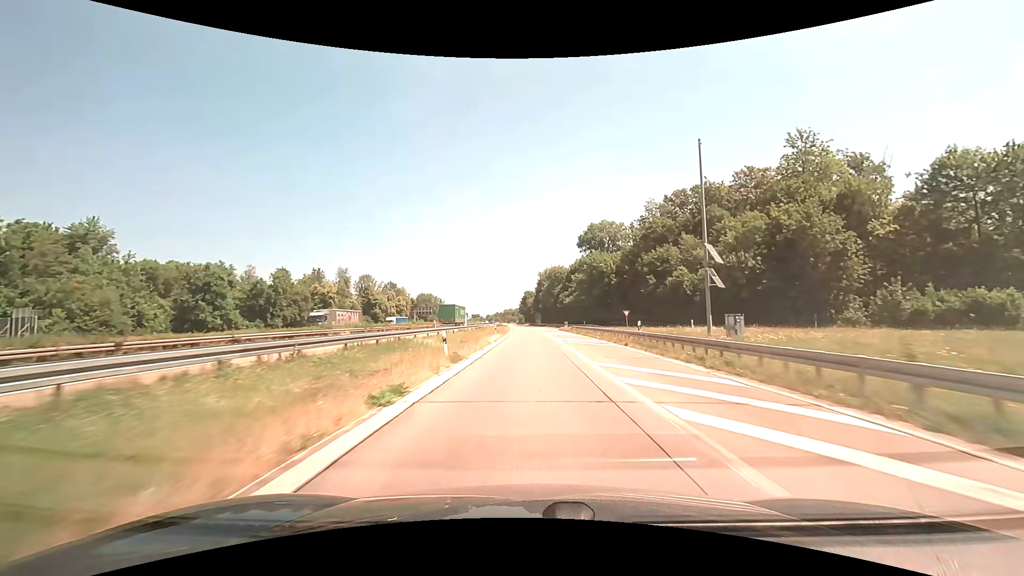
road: motorway_link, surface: asphalt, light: Day
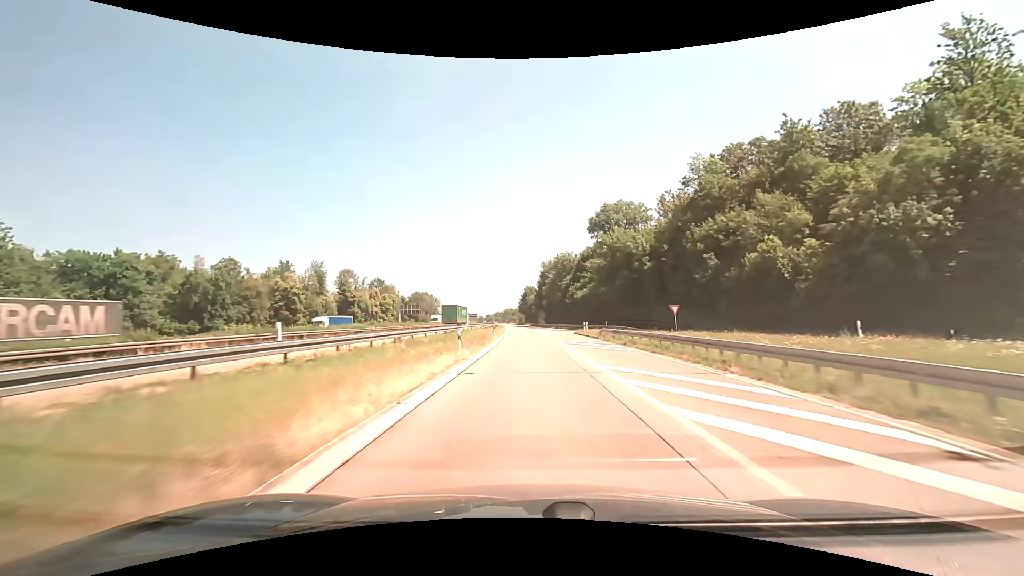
(0.0, +25.2) m; 0°
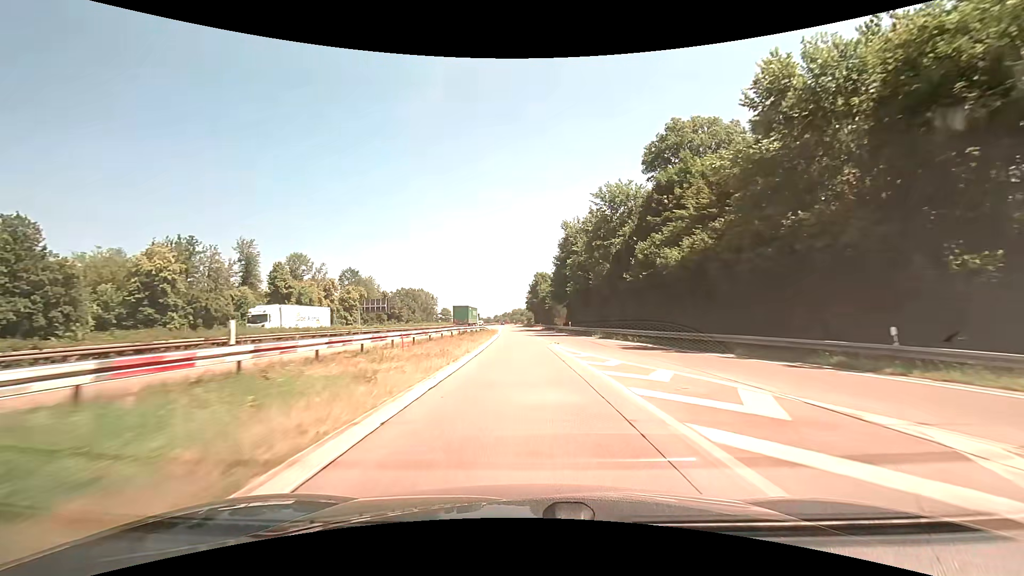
(-0.3, +51.8) m; -1°
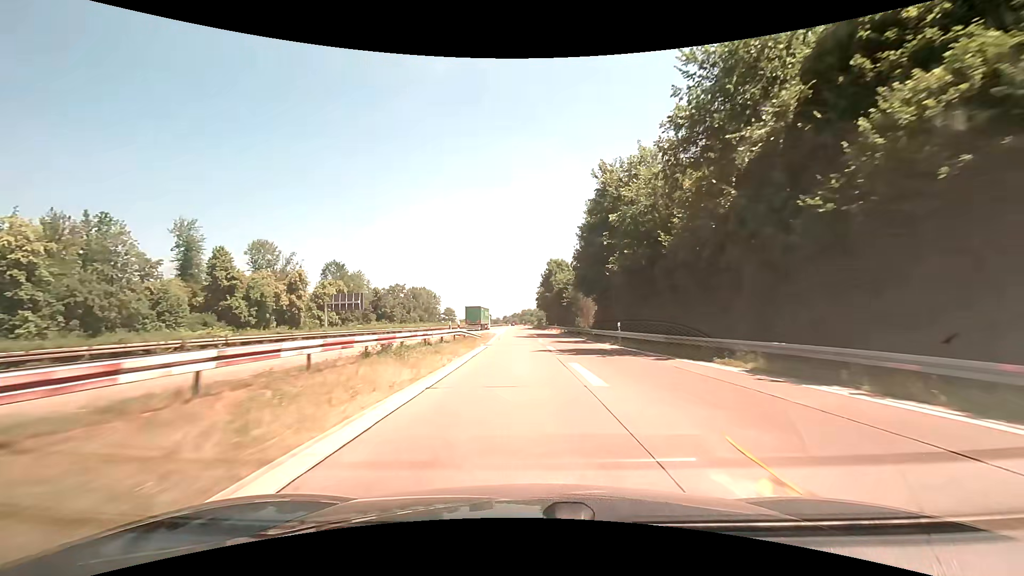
(-0.2, +27.0) m; -1°
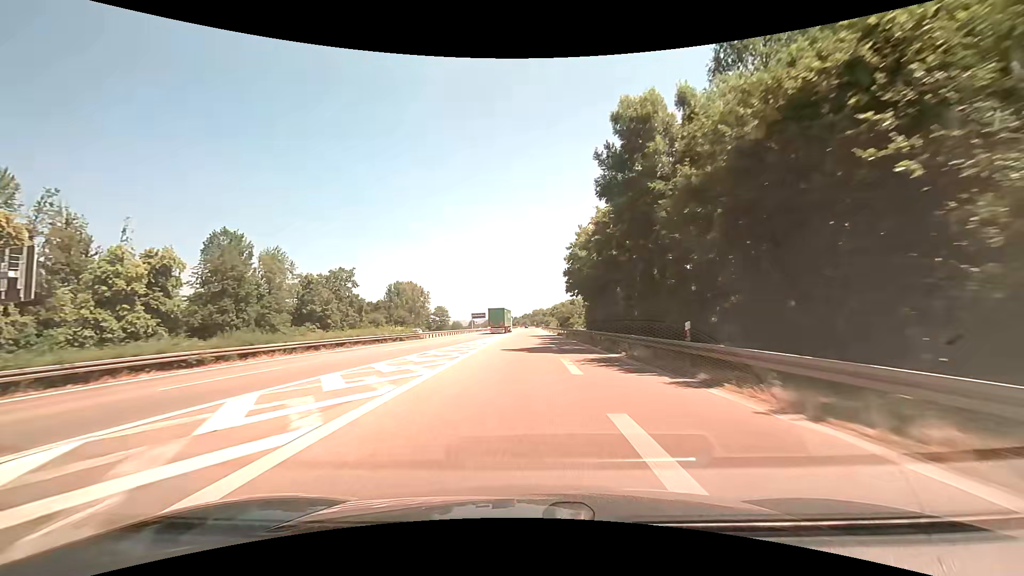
(-1.2, +69.9) m; -2°
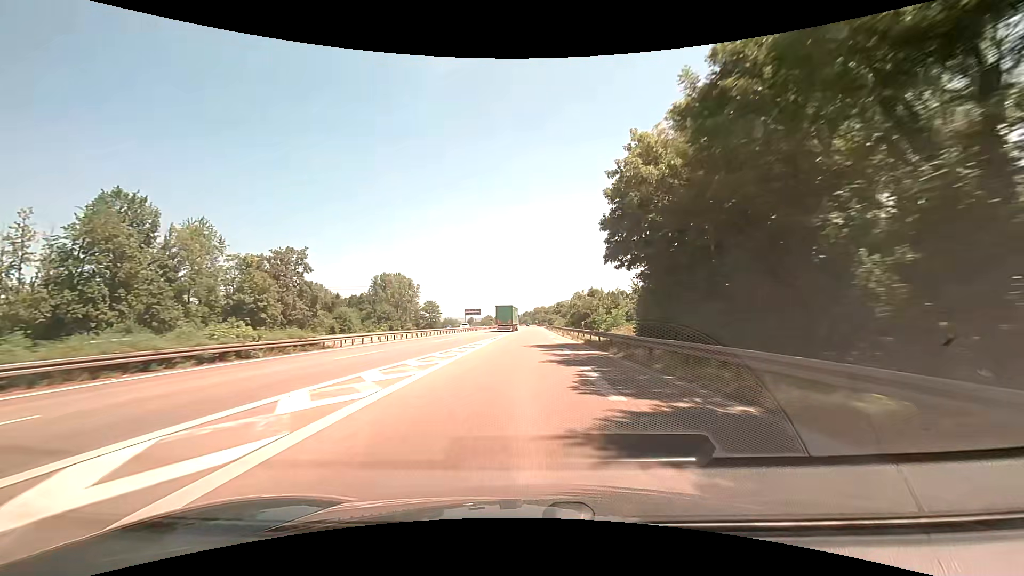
(+0.1, +28.8) m; 0°
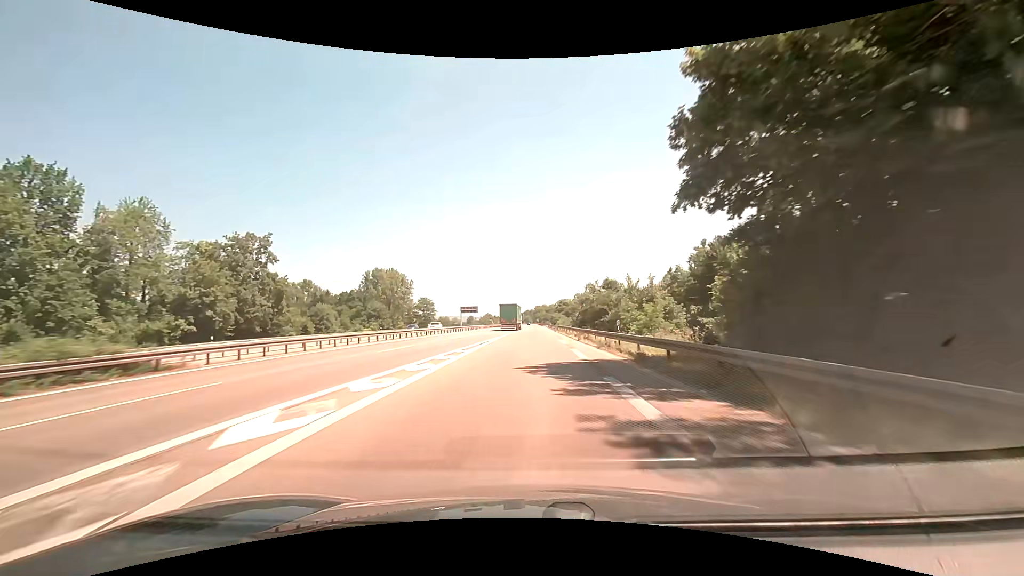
(+0.1, +14.5) m; 0°
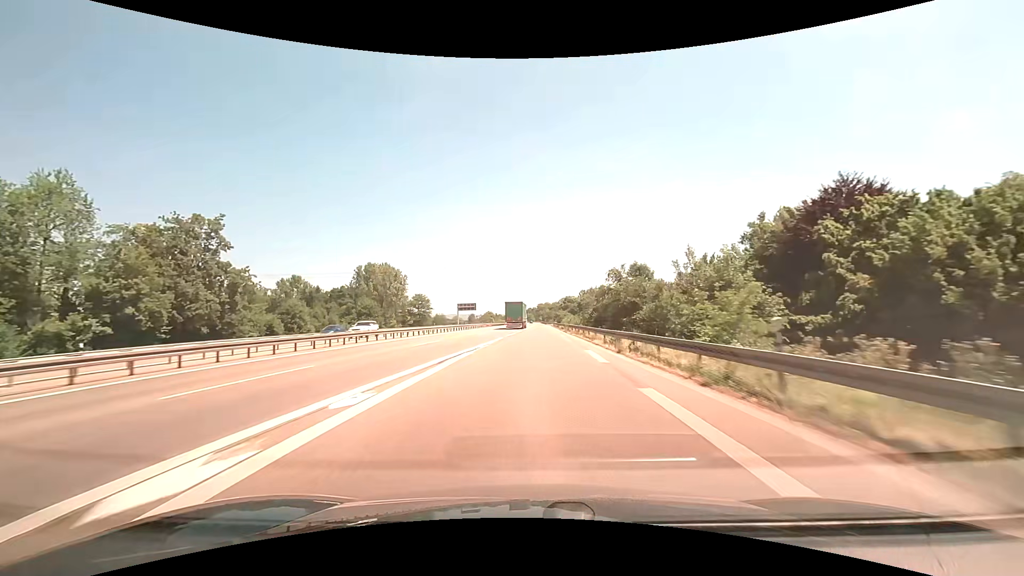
(0.0, +14.6) m; 0°
(0, +10) (0, +20) (0, +30) (0, +40) (0, +50) (0, +60) (0, +70) (0, +80) (0, +90) (0, +100) m
